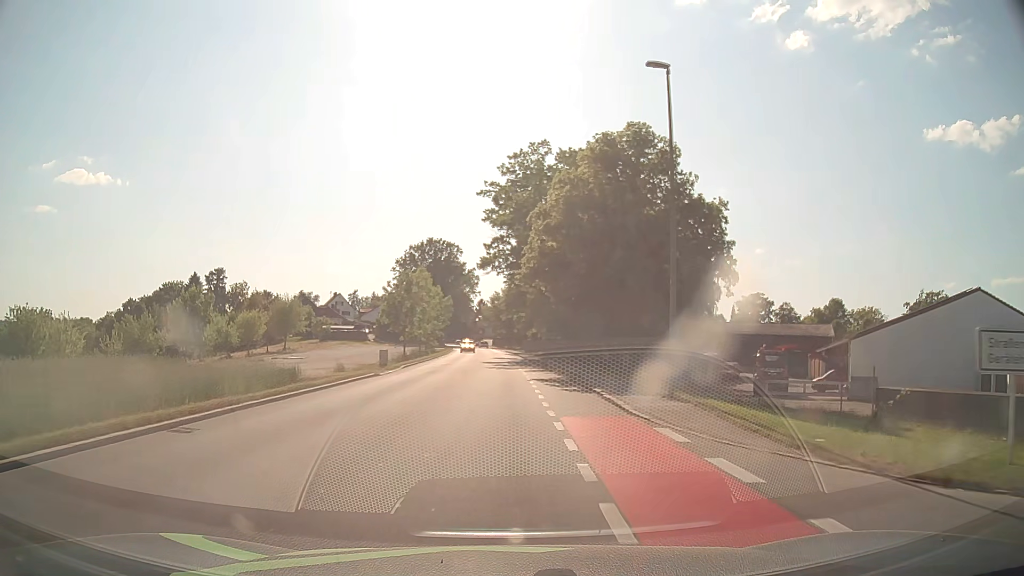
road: tertiary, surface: asphalt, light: Day
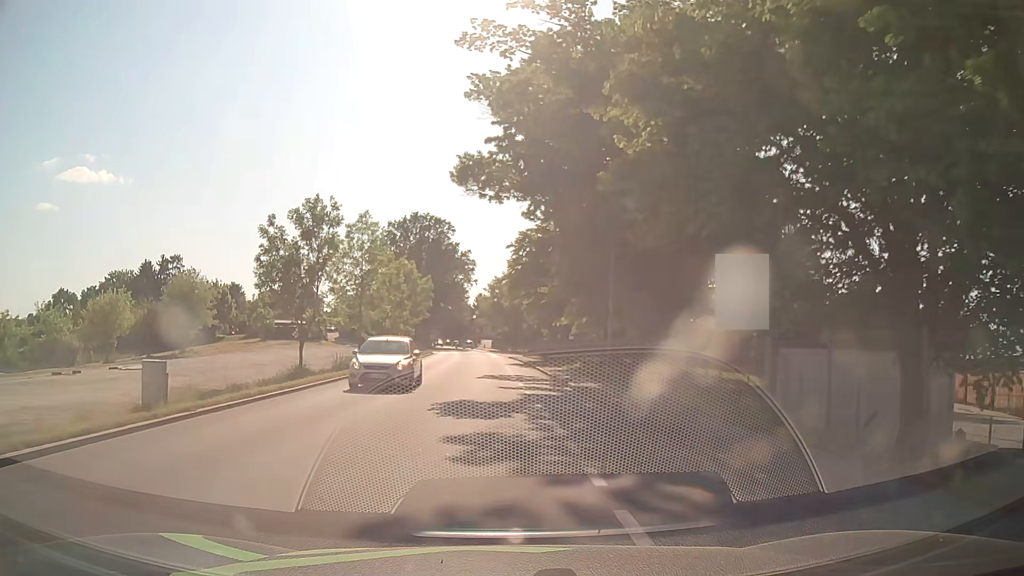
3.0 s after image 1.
(-0.1, +32.3) m; 0°
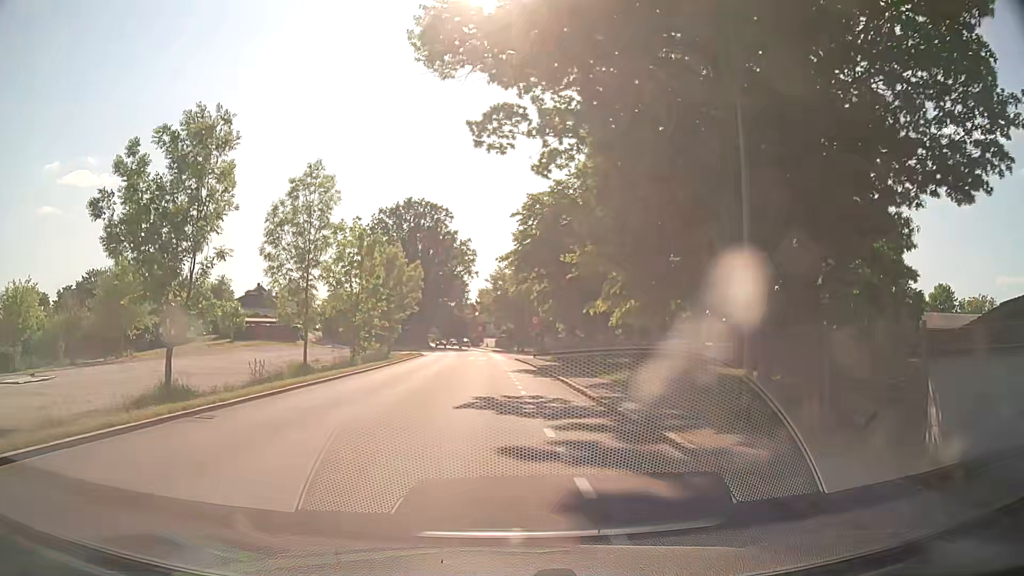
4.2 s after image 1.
(0.0, +12.6) m; 0°
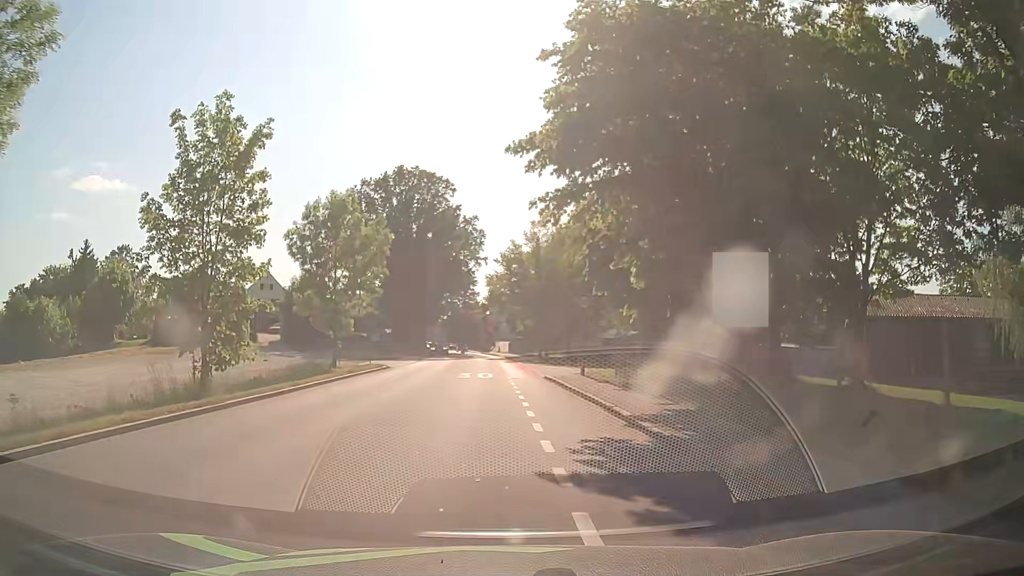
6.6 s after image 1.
(-0.2, +23.4) m; -1°
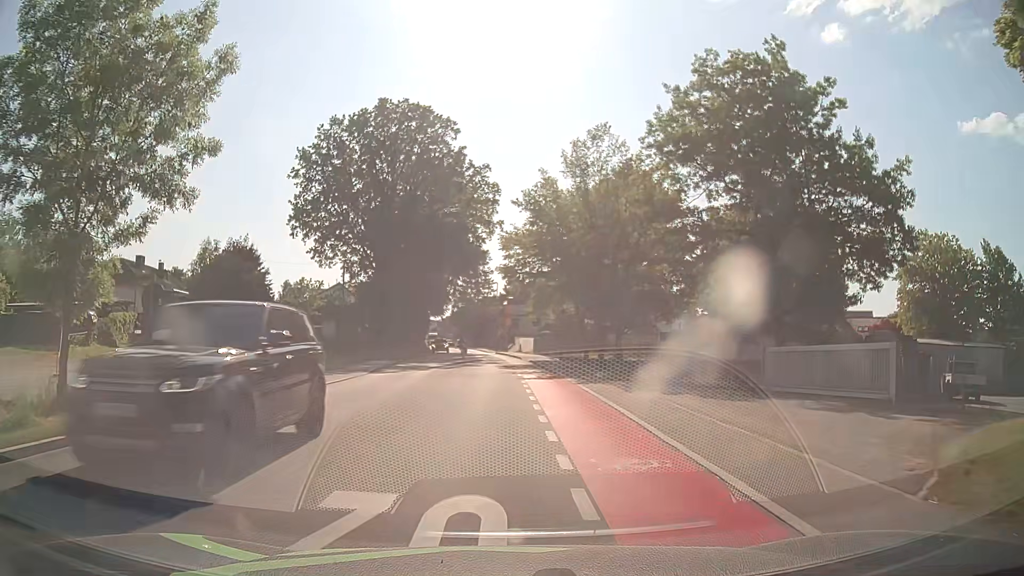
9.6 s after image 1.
(-0.7, +25.1) m; -2°
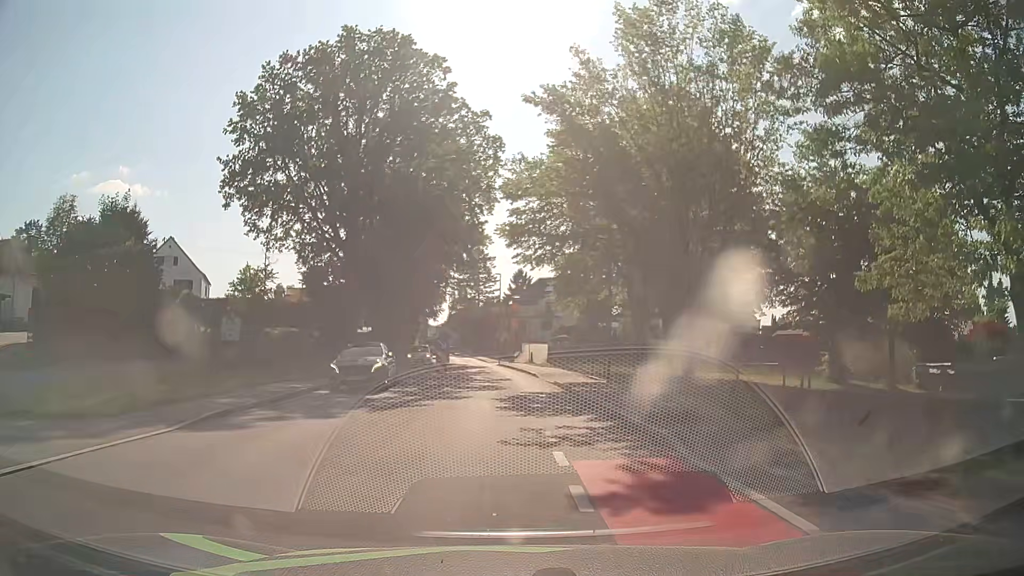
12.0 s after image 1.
(0.0, +17.4) m; -1°
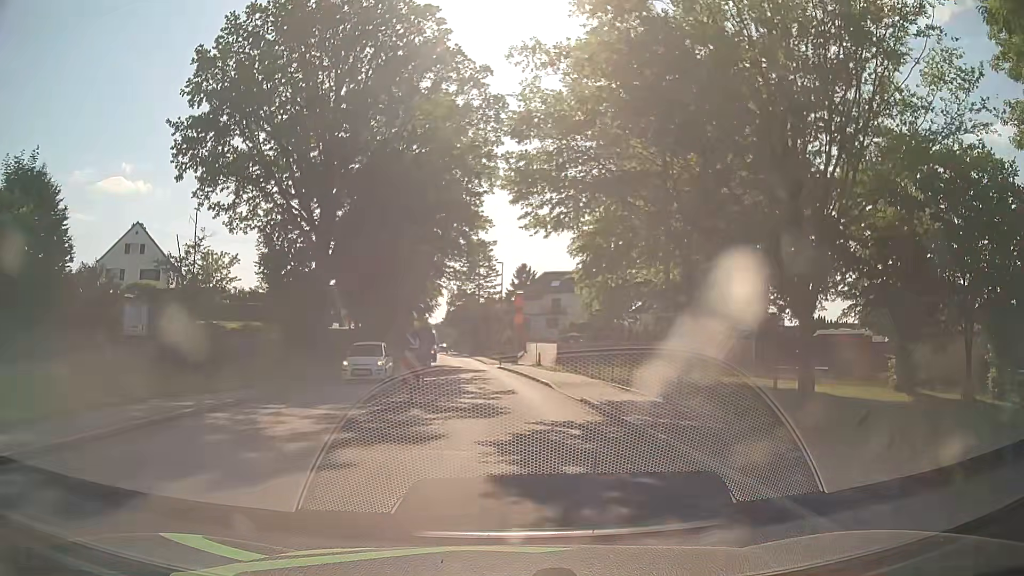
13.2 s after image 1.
(+0.1, +8.2) m; 0°
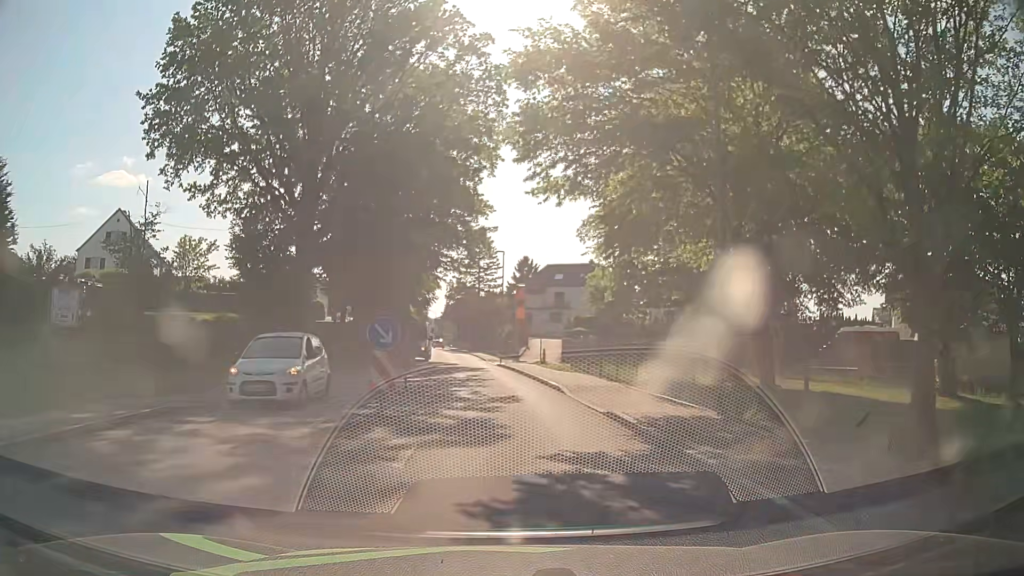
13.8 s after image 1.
(0.0, +4.0) m; 0°
(0, +10) (0, +20) (-1, +30) (-2, +40) (-3, +50) (-4, +60) (-5, +70) (-6, +80) (-8, +90) (-9, +100) m
